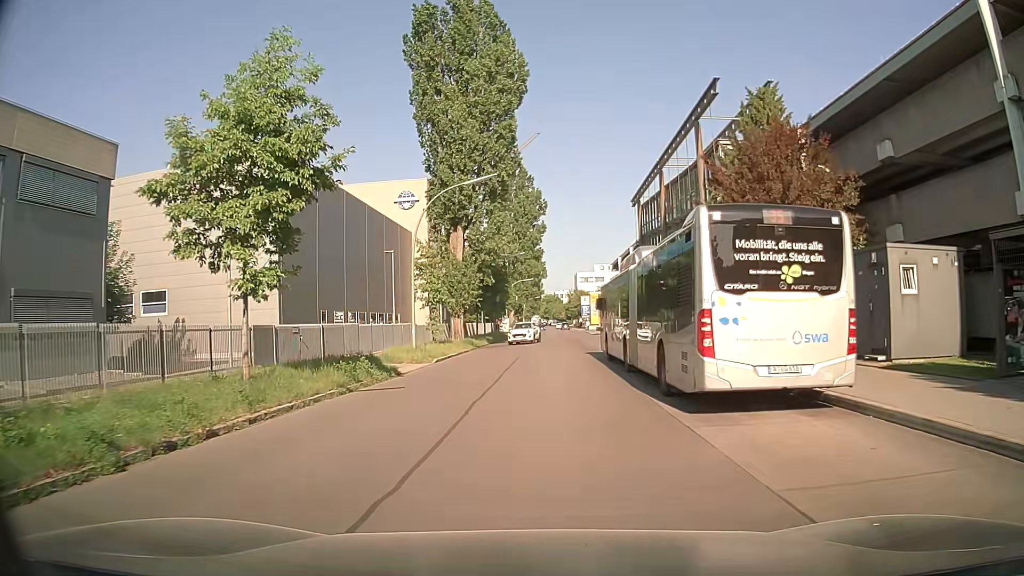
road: residential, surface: asphalt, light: Day
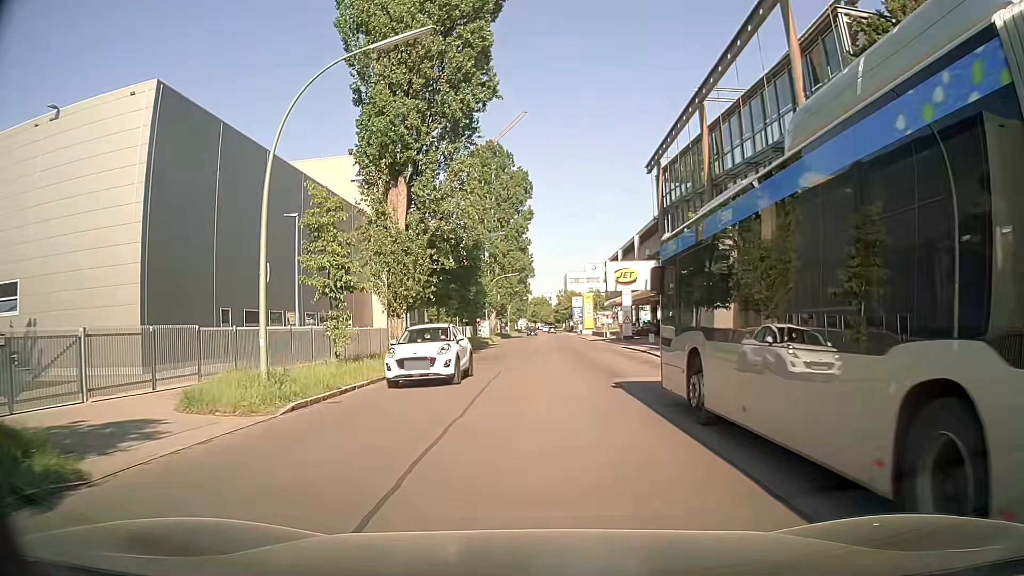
(+0.2, +15.5) m; +1°
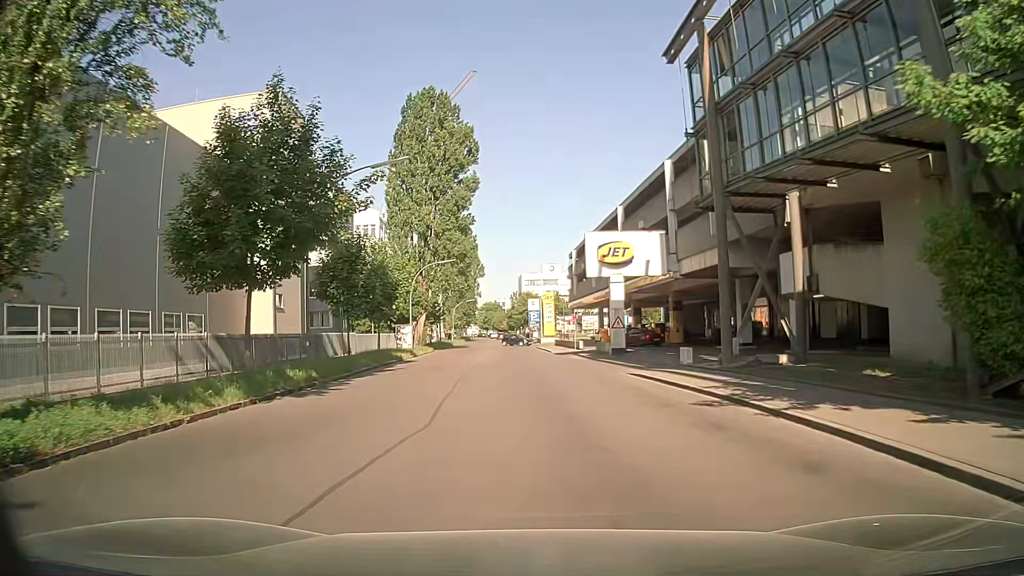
(+0.8, +22.1) m; +4°
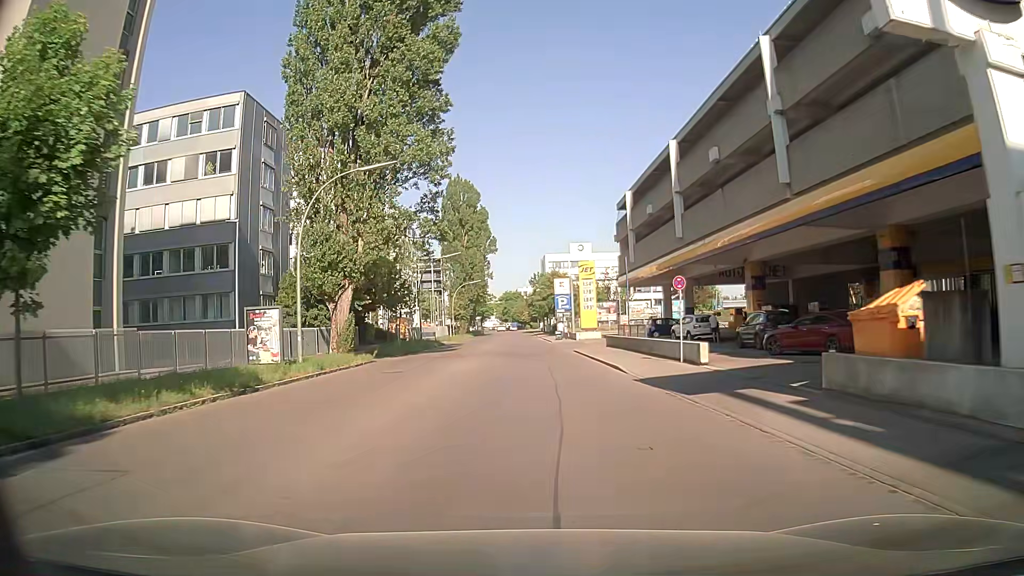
(-0.8, +32.2) m; -2°
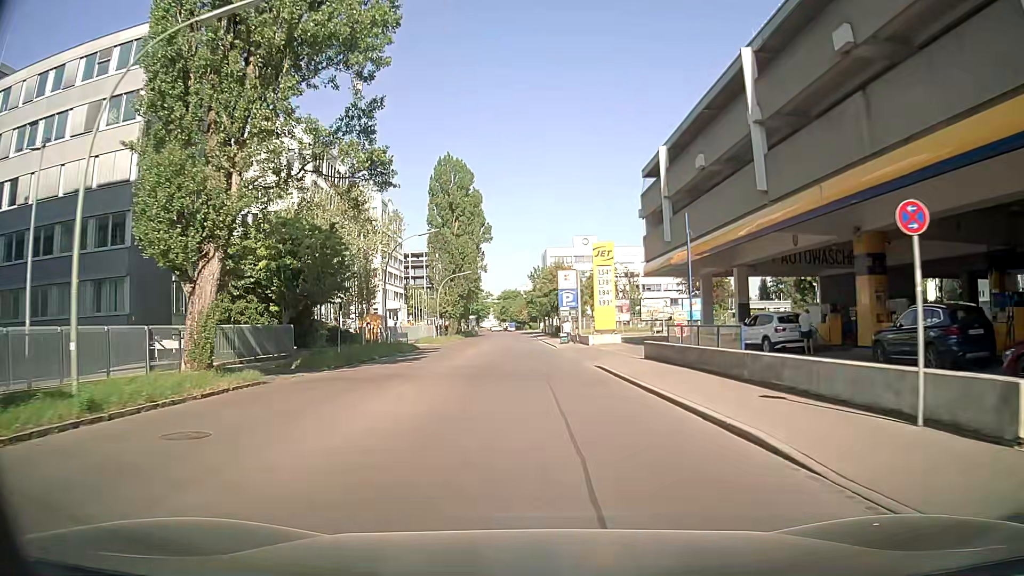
(0.0, +13.9) m; 0°
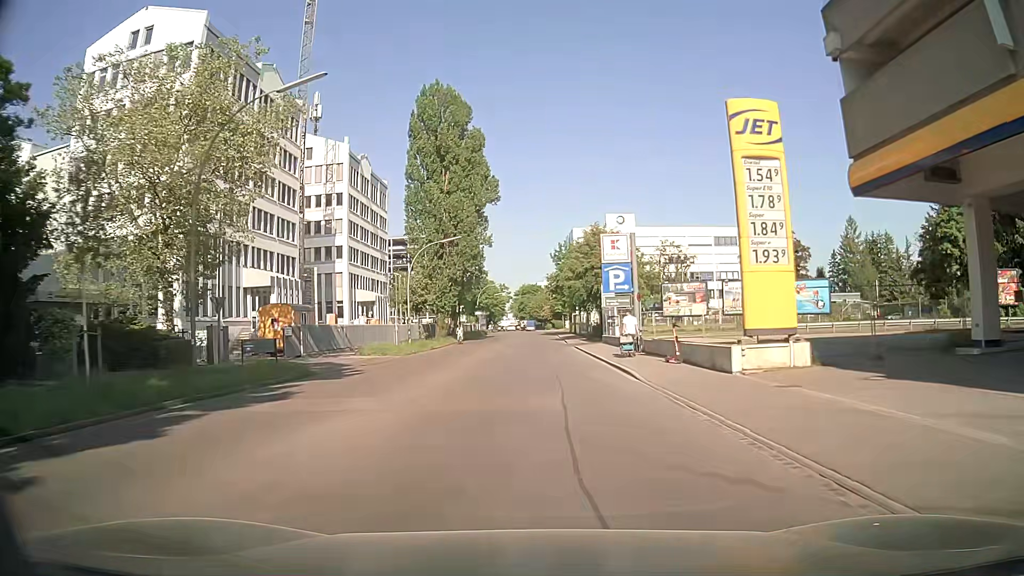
(-0.4, +28.9) m; -1°
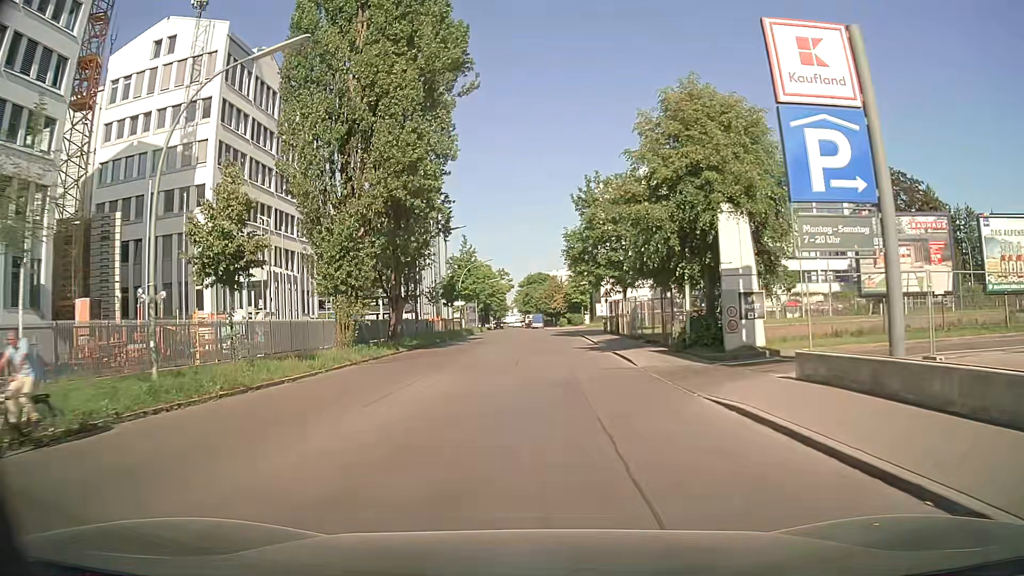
(-0.1, +33.7) m; 0°
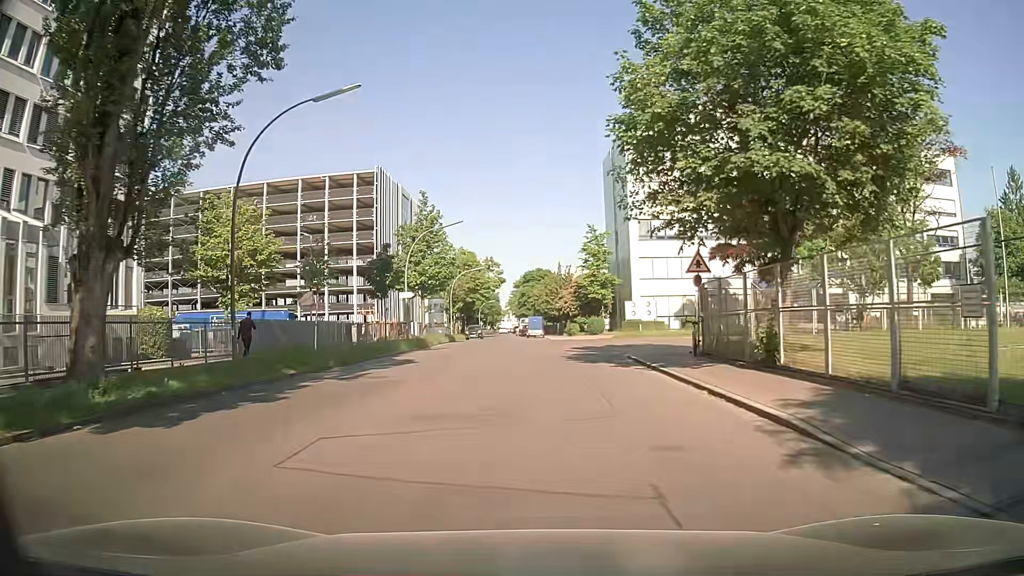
(-0.2, +28.9) m; -1°
